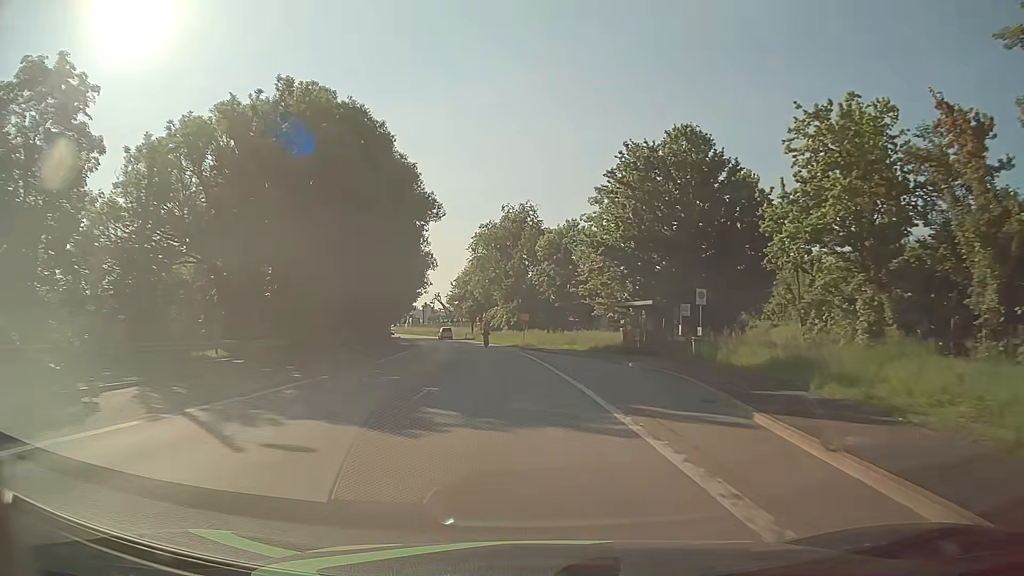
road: primary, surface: asphalt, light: Day
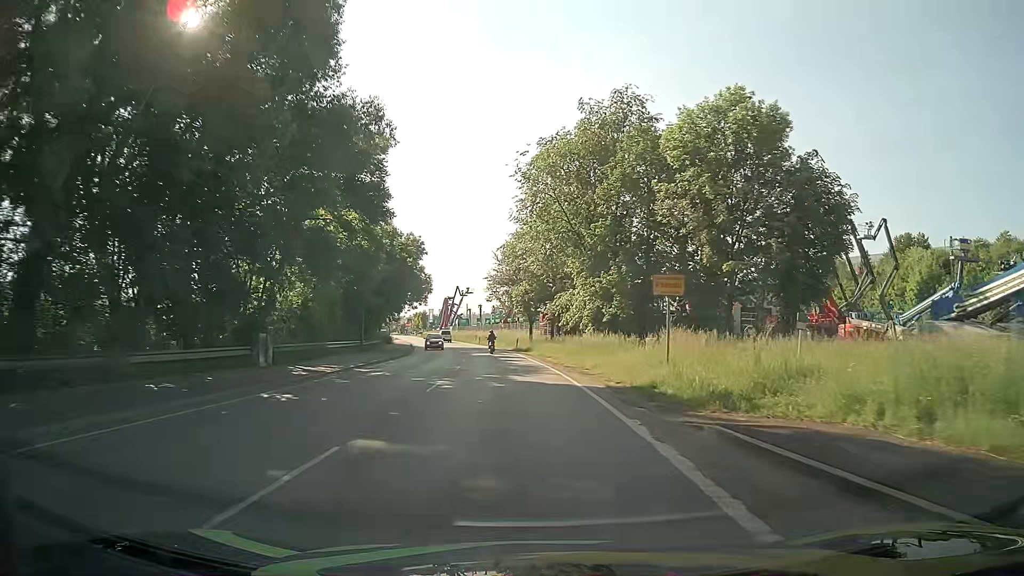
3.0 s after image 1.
(-2.6, +44.3) m; -7°
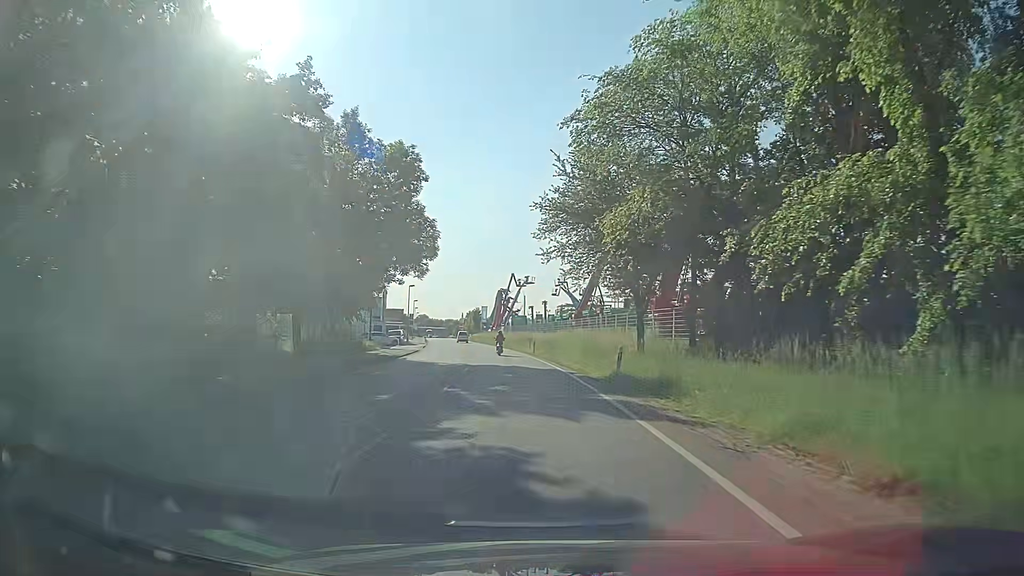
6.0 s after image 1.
(-1.8, +37.7) m; -6°
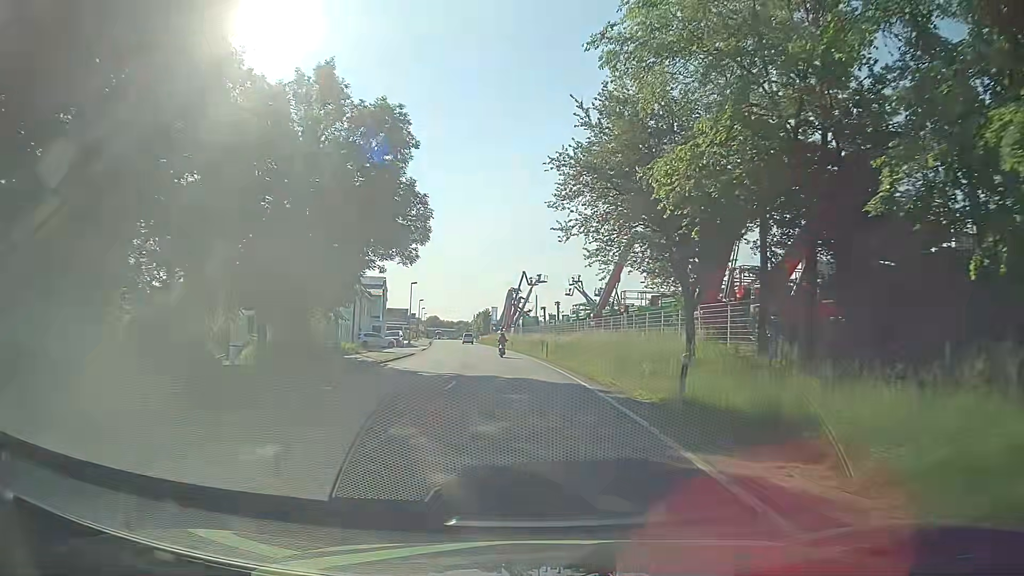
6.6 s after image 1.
(0.0, +7.5) m; 0°
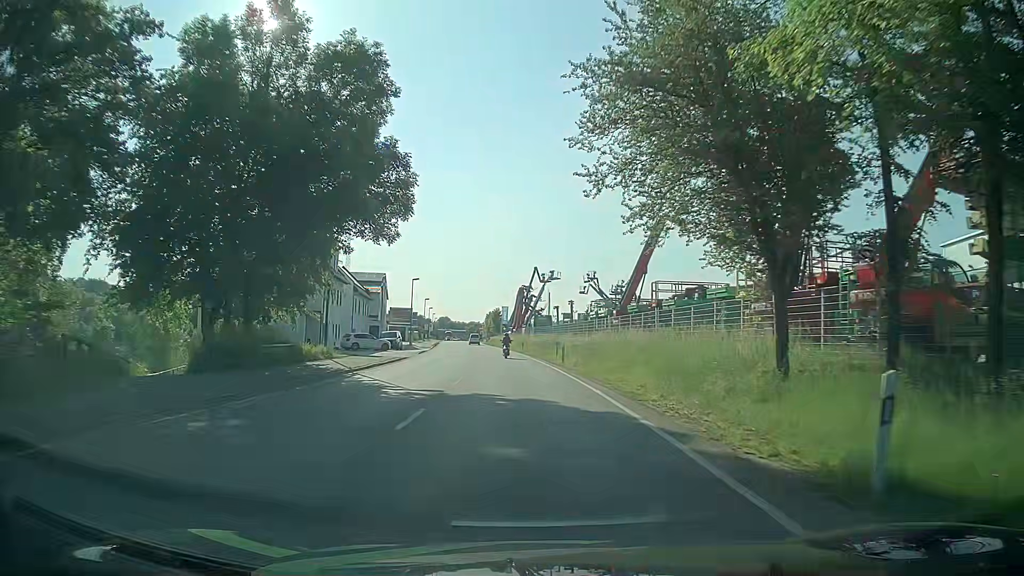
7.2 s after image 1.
(-0.1, +7.5) m; -1°
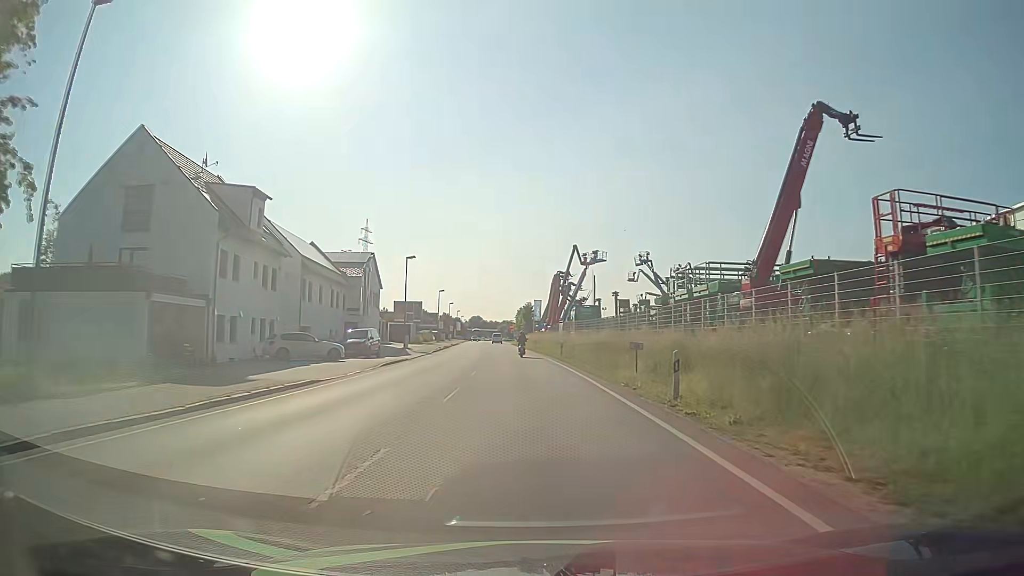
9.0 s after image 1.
(-0.6, +22.7) m; -3°
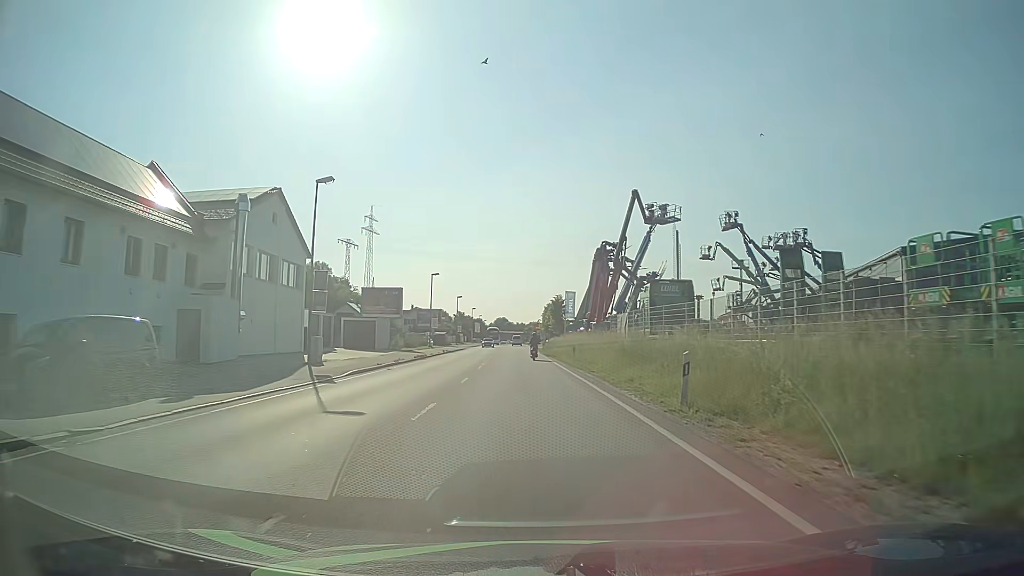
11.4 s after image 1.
(-0.6, +30.4) m; -2°
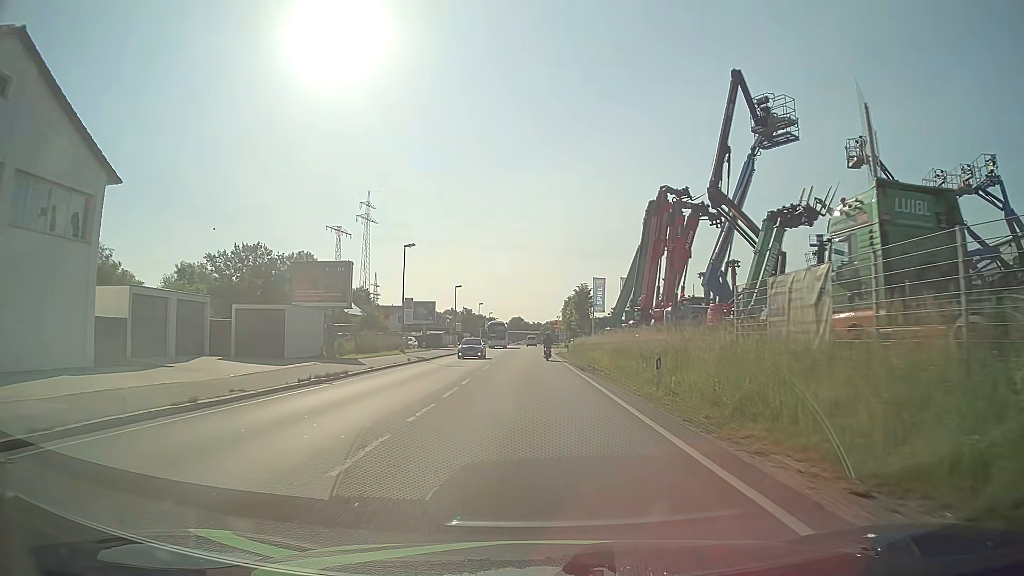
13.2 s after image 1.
(-0.3, +22.8) m; -1°
(0, +10) (0, +20) (0, +30) (0, +40) (0, +50) (0, +60) (0, +70) (0, +80) (0, +90) (0, +100) m
